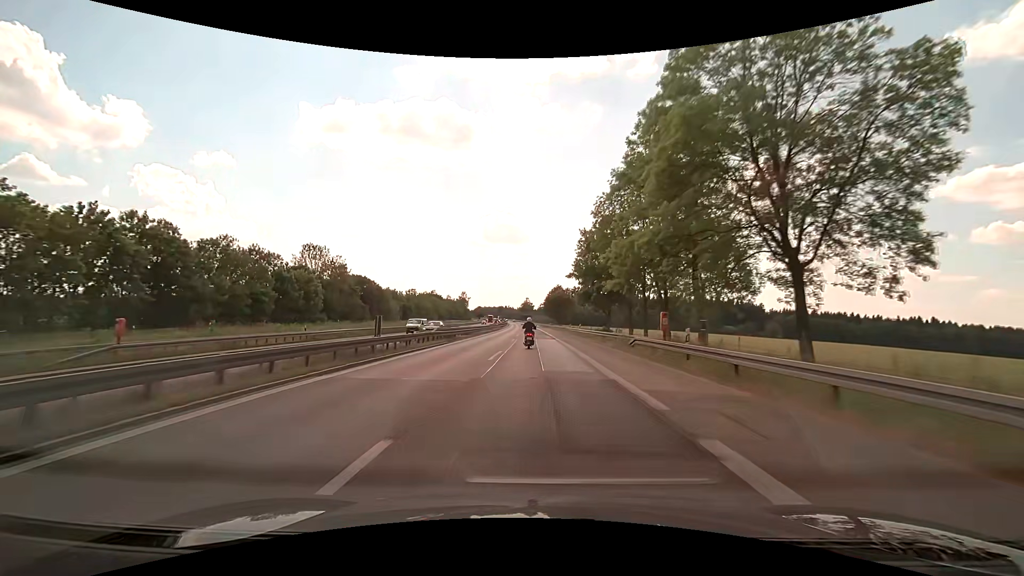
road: motorway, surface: asphalt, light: Day
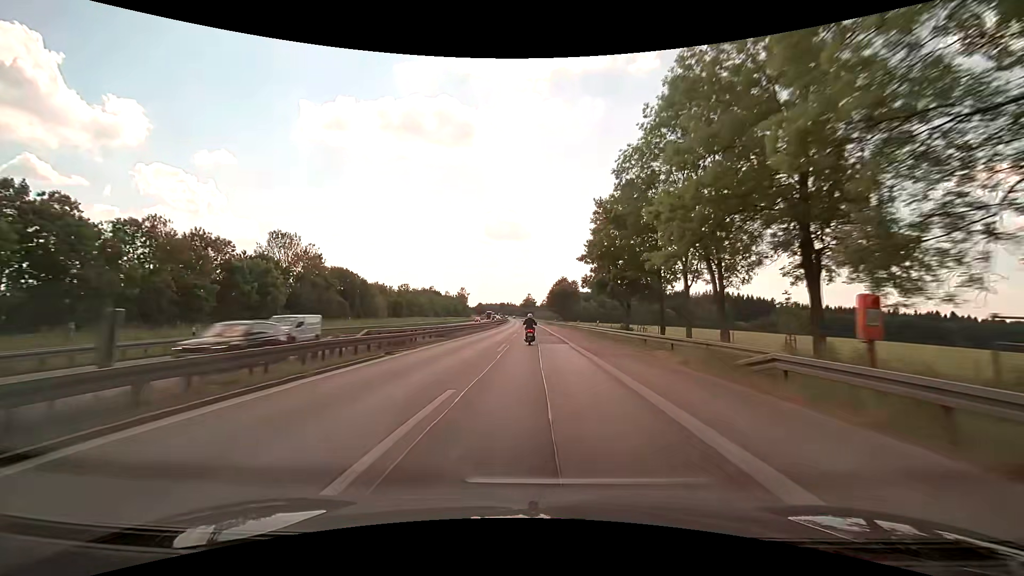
(0.0, +14.3) m; 0°
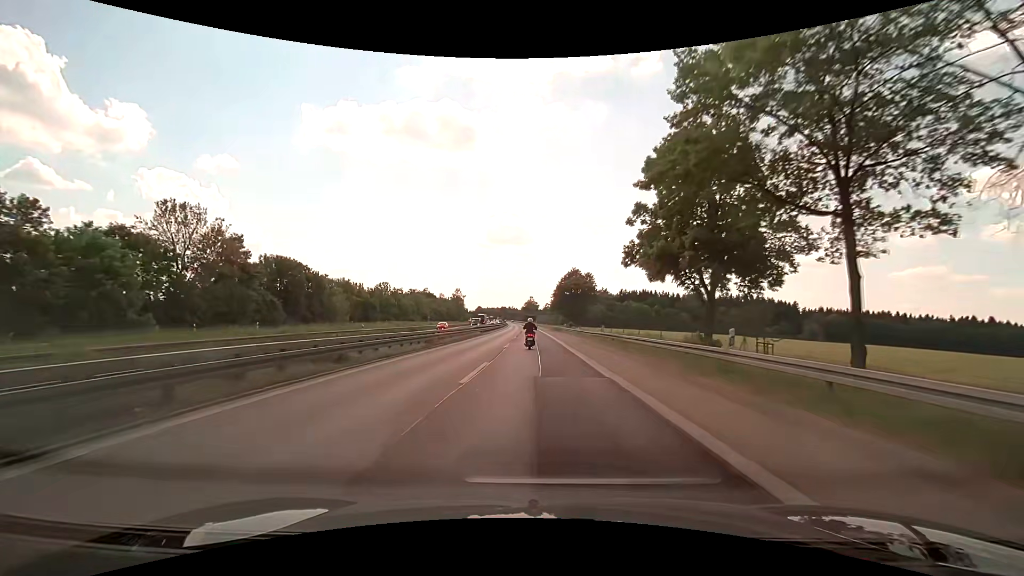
(0.0, +28.4) m; 0°
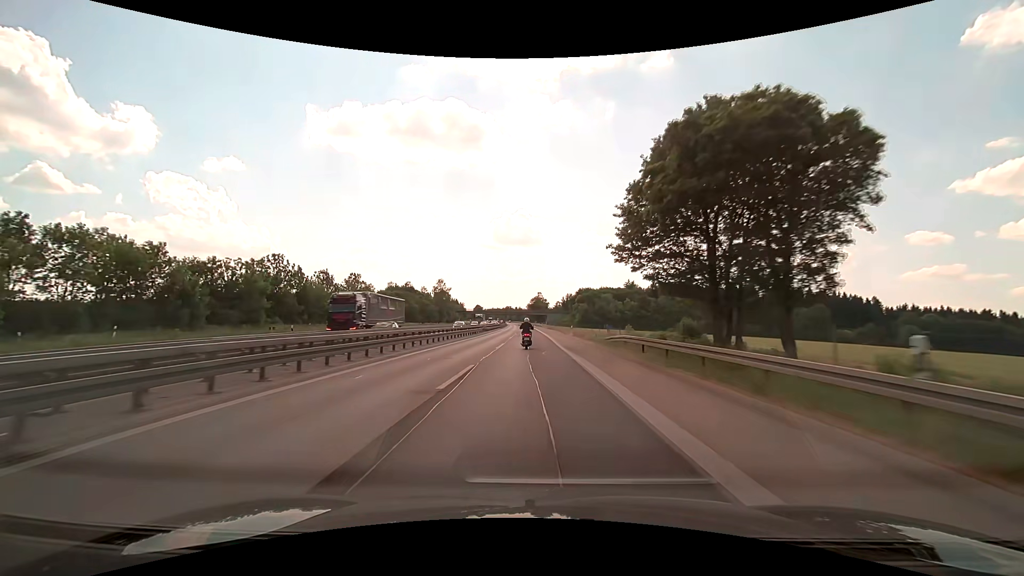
(-0.5, +70.2) m; -1°
(0, +10) (0, +20) (0, +30) (0, +40) (-1, +50) (-1, +60) (-1, +70) (-1, +80) (-1, +90) (-2, +100) m
